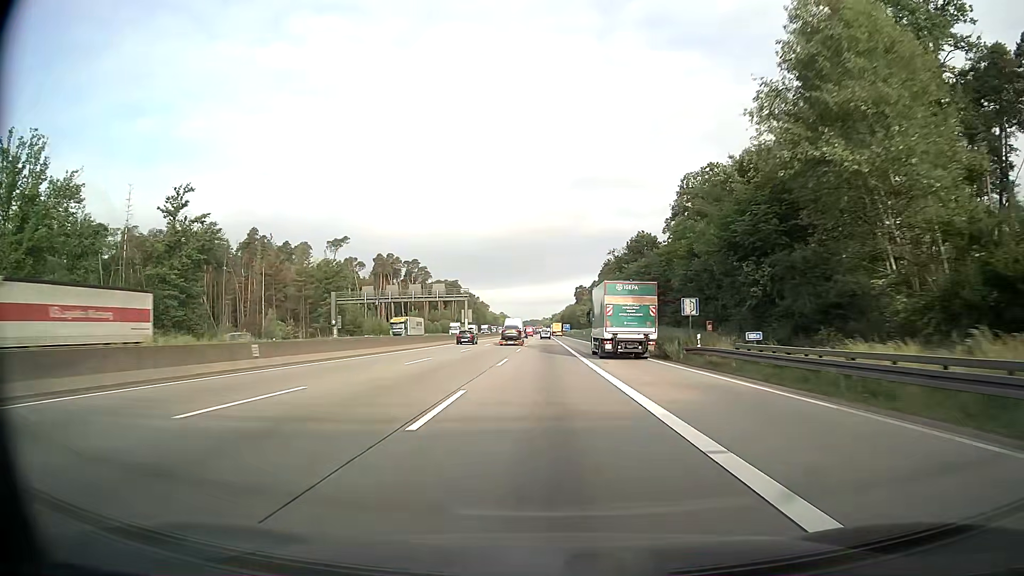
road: motorway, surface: asphalt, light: Day
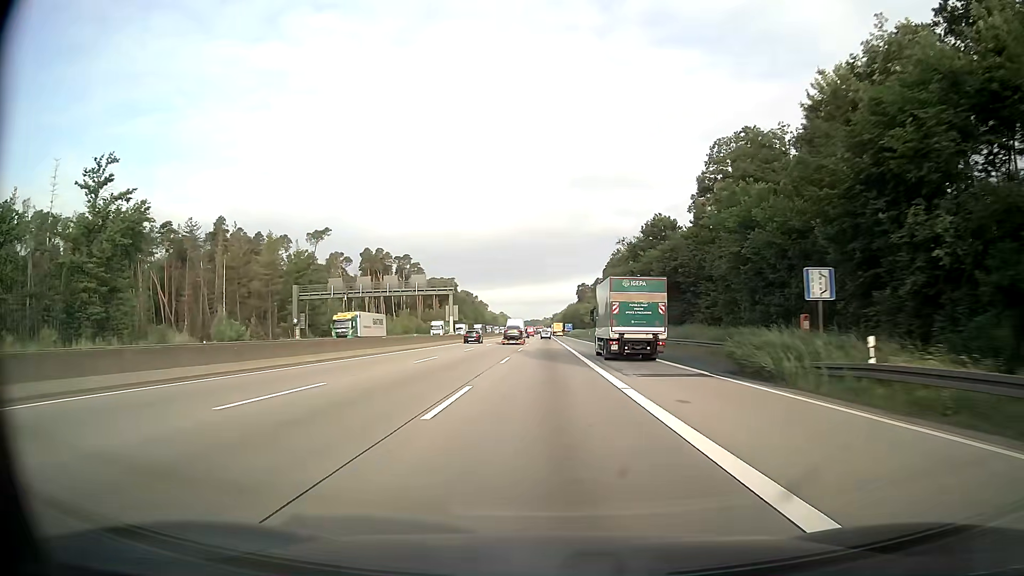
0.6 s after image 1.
(0.0, +16.6) m; 0°
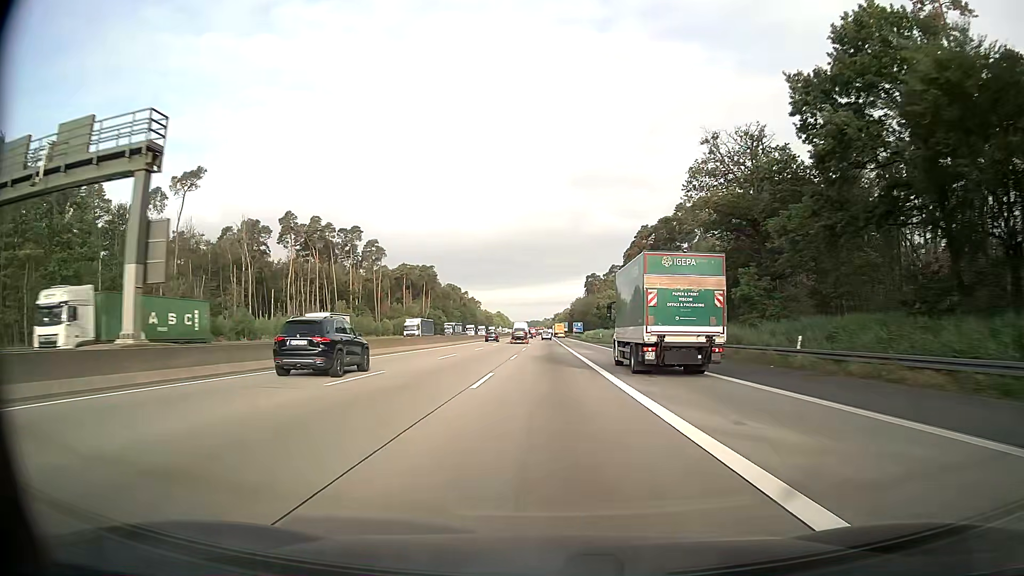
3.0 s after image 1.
(-0.1, +66.4) m; 0°
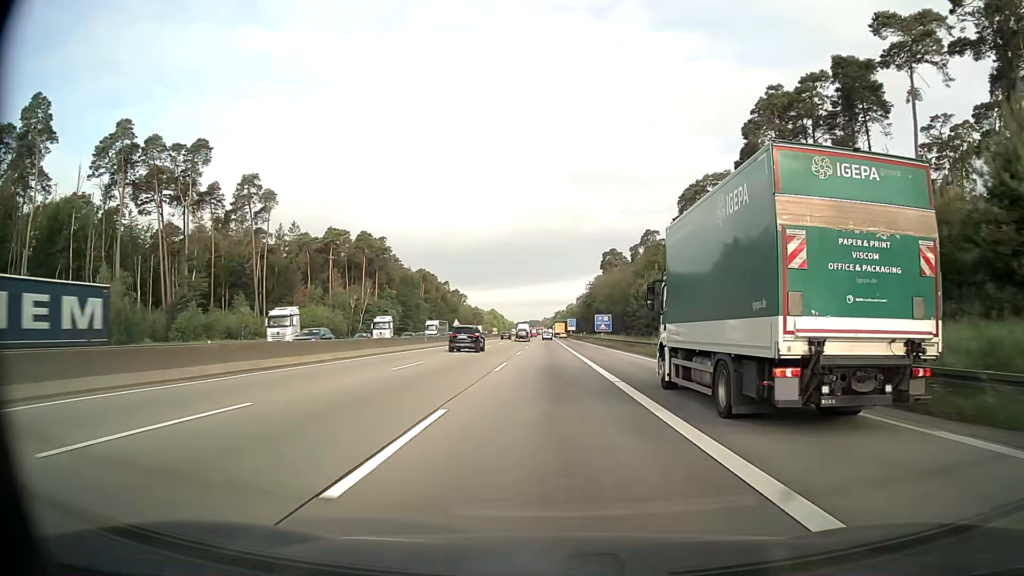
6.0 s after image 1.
(+0.1, +83.0) m; 0°
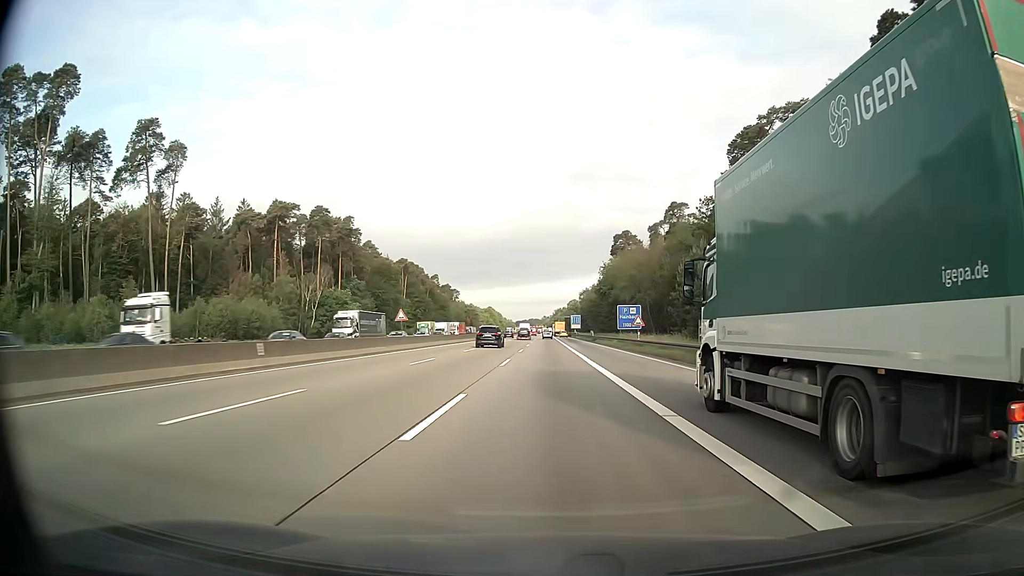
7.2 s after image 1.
(-0.1, +33.2) m; 0°
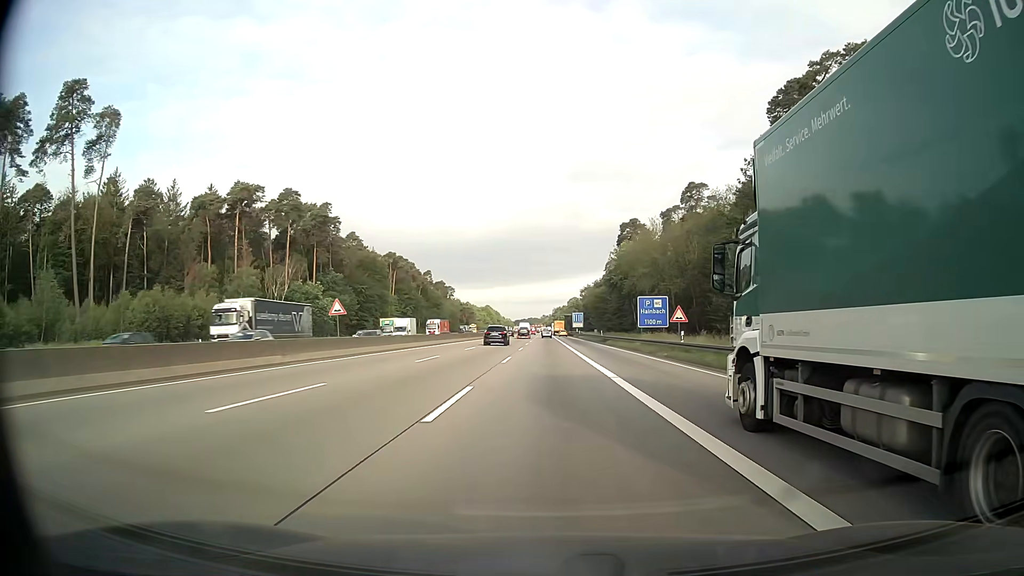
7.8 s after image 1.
(0.0, +16.6) m; 0°
